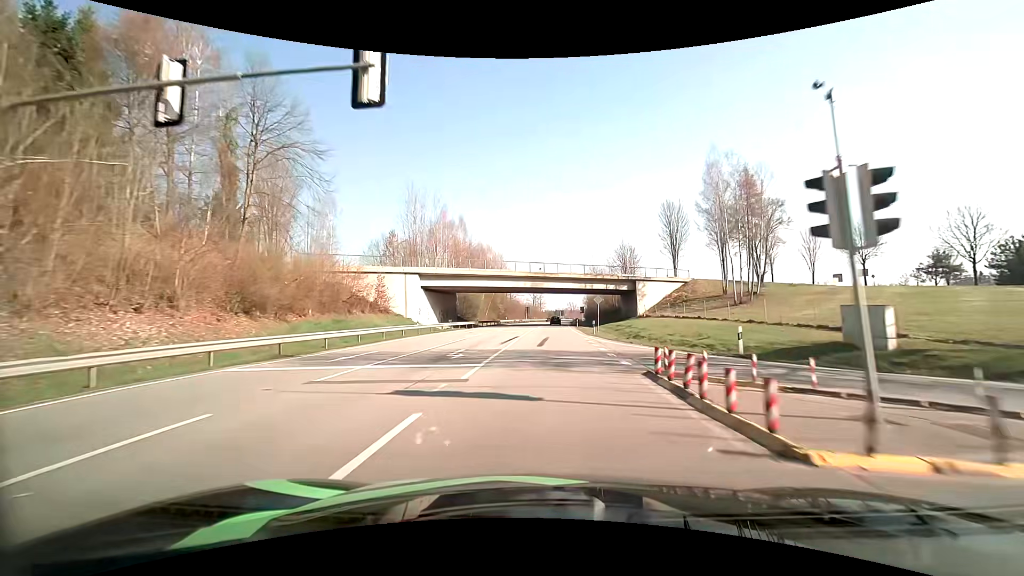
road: primary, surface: asphalt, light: Day
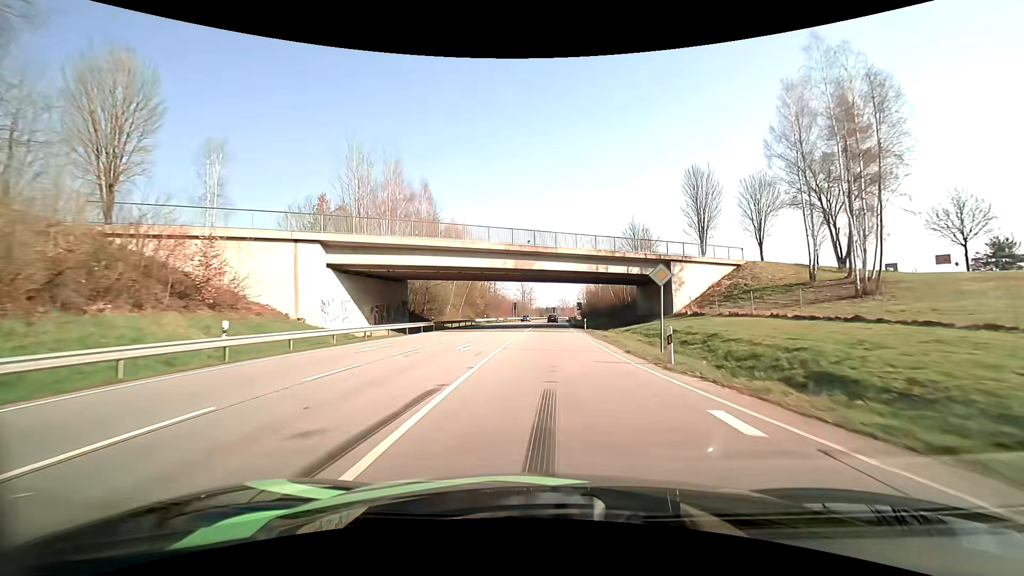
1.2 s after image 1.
(+0.2, +23.2) m; +1°
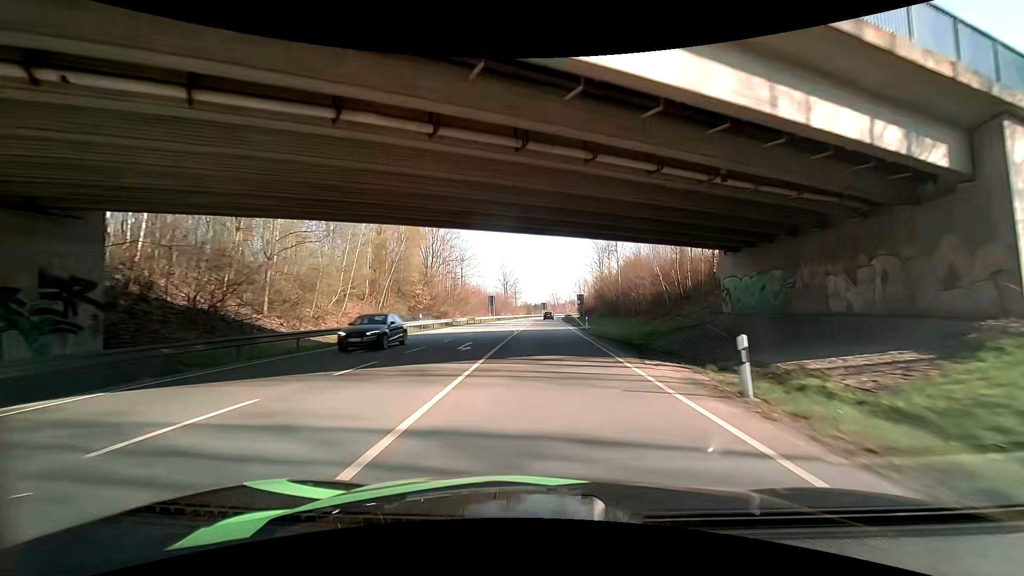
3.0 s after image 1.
(+0.5, +35.5) m; +2°
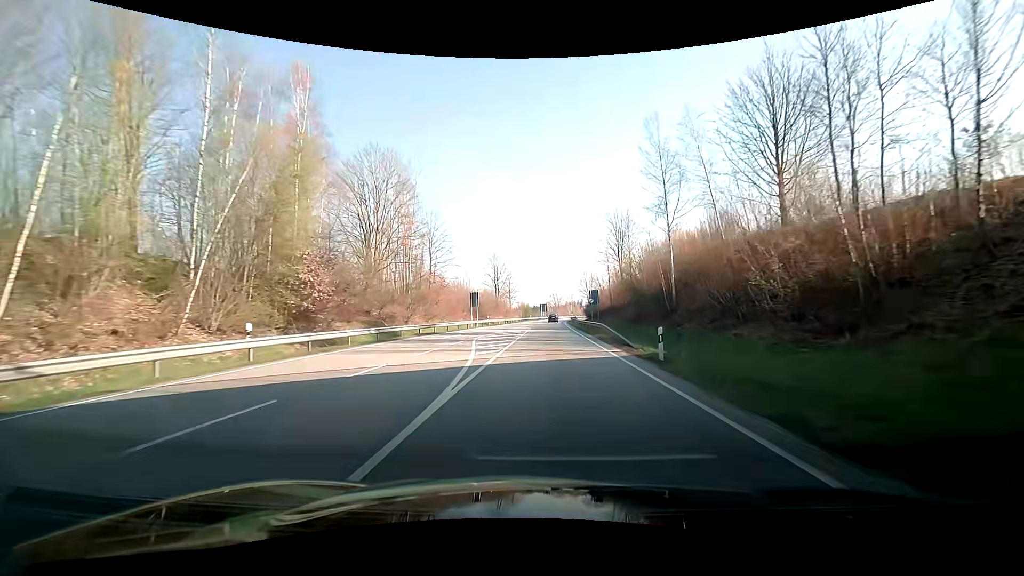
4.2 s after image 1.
(+0.4, +24.1) m; +2°
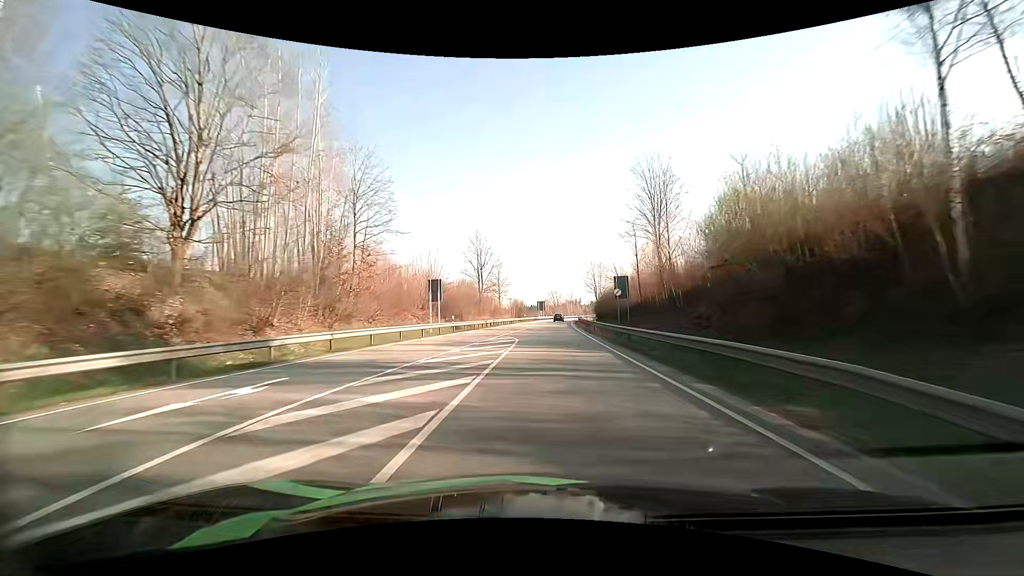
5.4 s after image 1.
(-0.9, +24.6) m; -2°
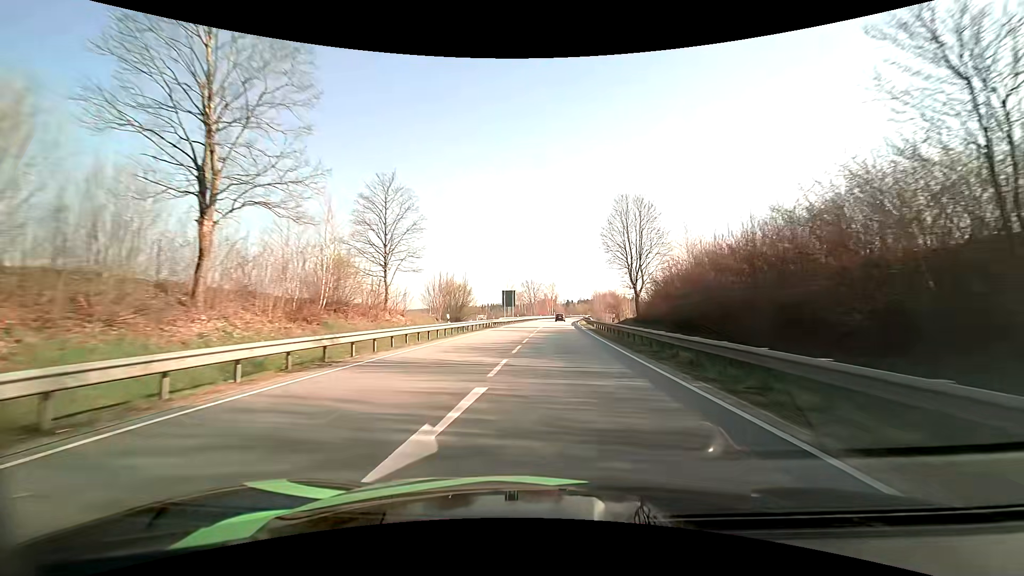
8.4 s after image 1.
(+1.0, +61.4) m; +3°
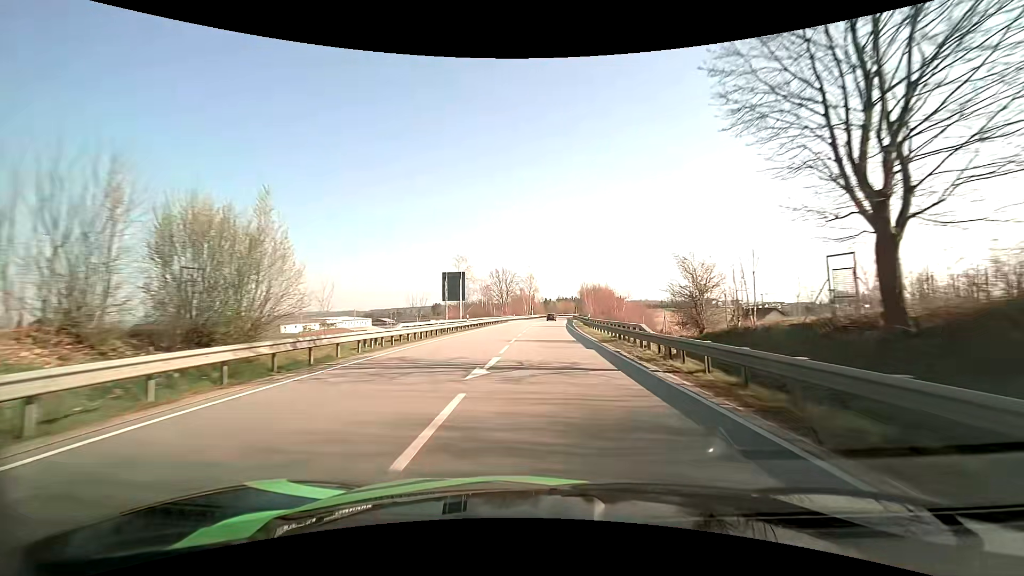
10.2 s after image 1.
(+0.9, +36.0) m; +3°
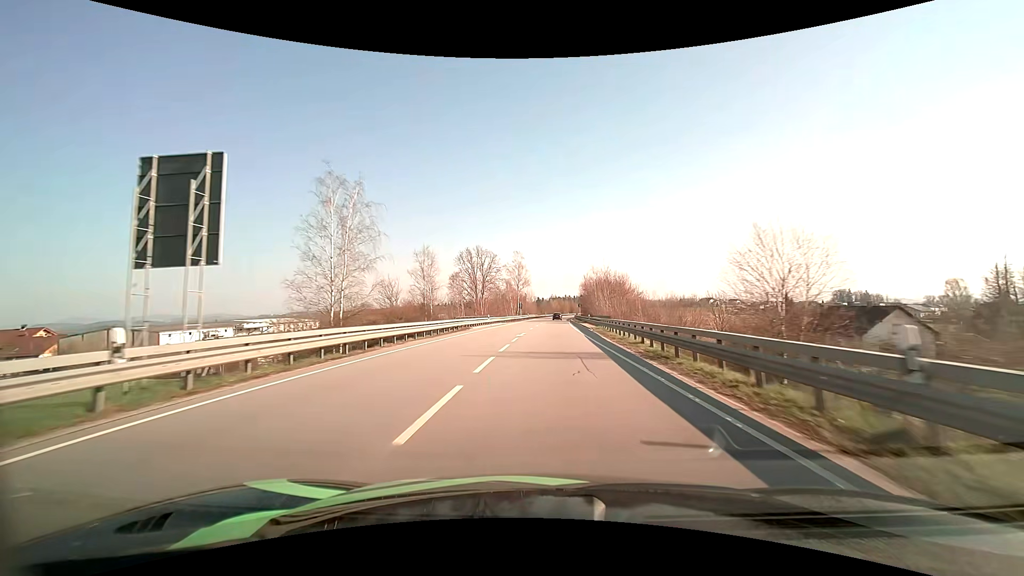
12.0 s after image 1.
(+0.2, +35.7) m; +1°
(0, +10) (0, +20) (0, +30) (0, +40) (+1, +50) (+1, +60) (+2, +70) (+2, +80) (+3, +90) (+4, +100) m
